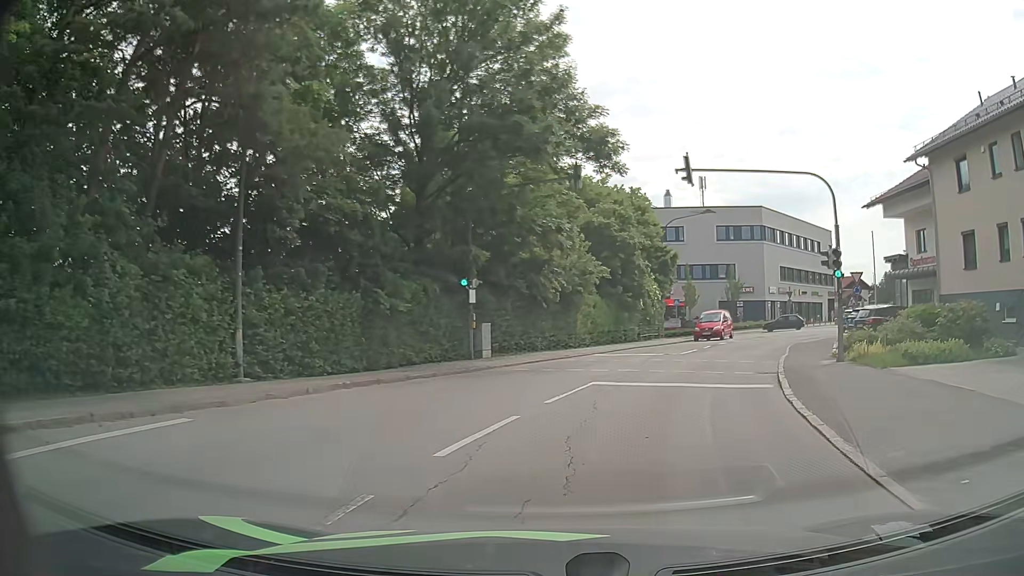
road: unclassified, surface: asphalt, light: Day
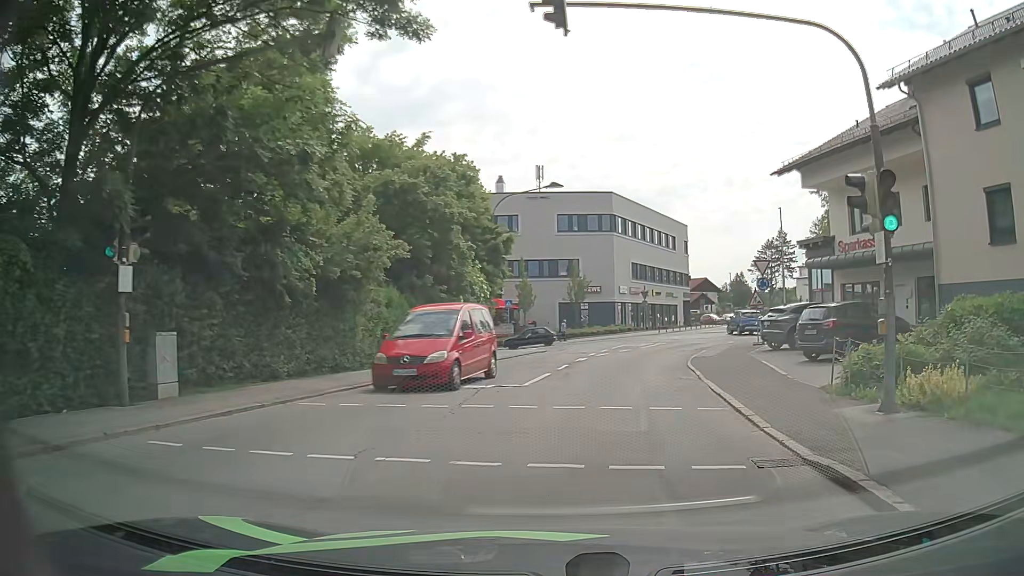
(+1.4, +10.9) m; +14°
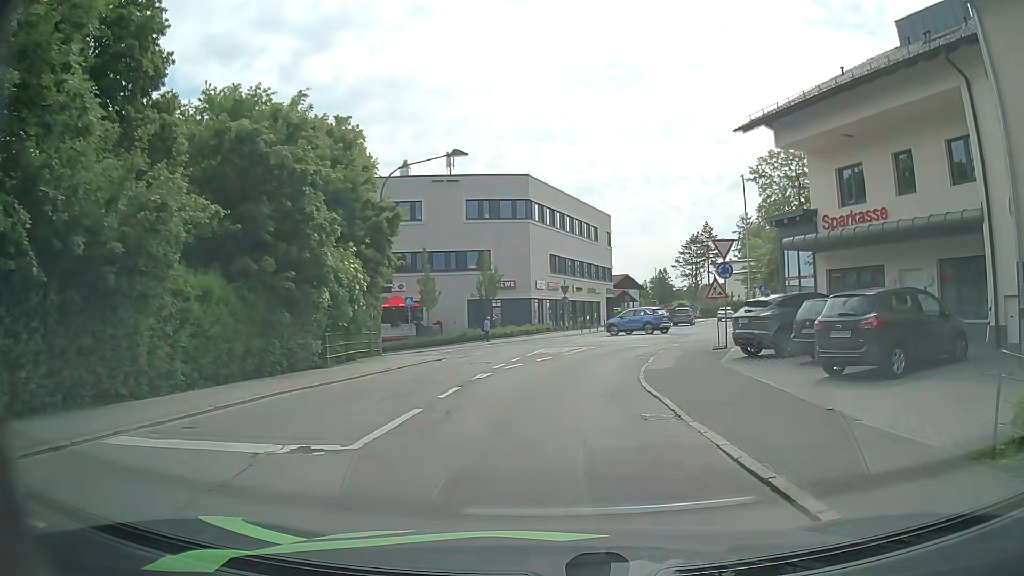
(+0.5, +6.9) m; +8°
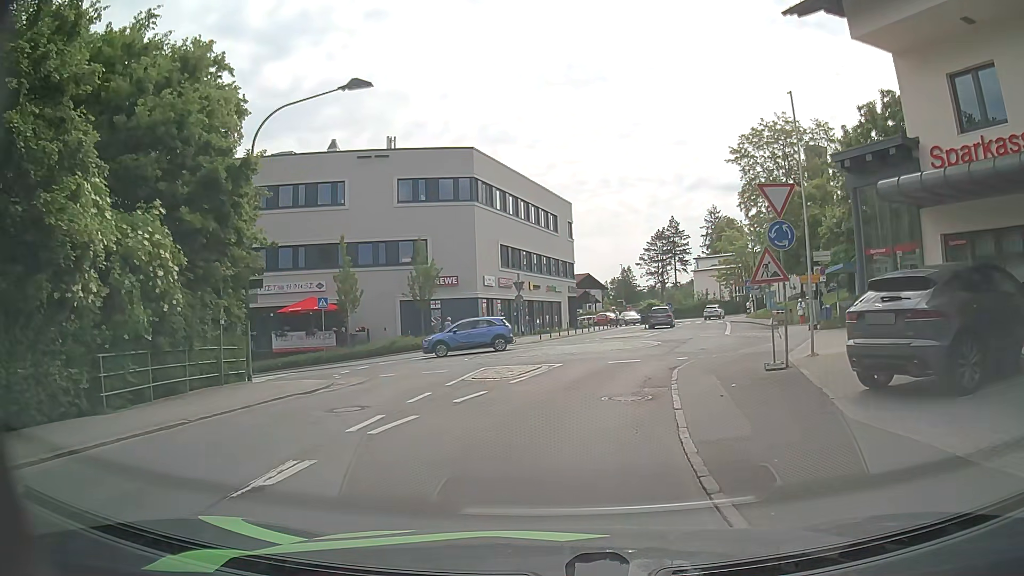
(+0.4, +9.6) m; +3°
